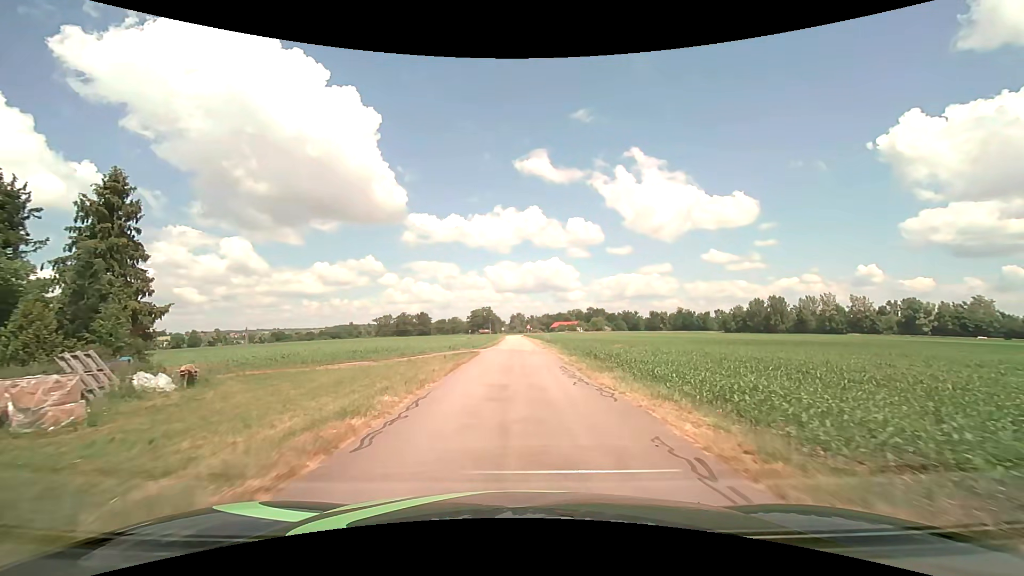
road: unclassified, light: Day
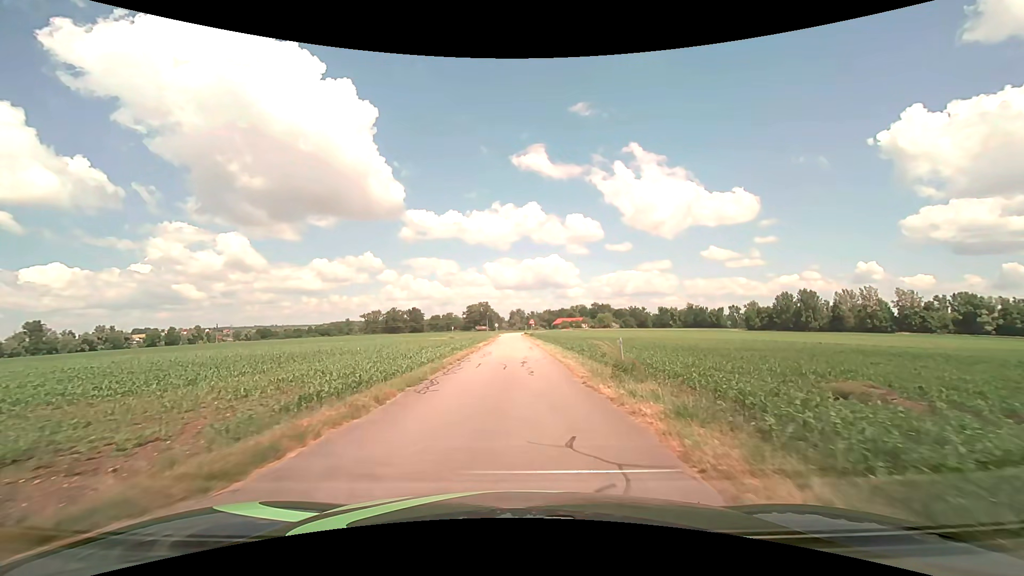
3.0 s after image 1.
(+0.3, +34.0) m; 0°
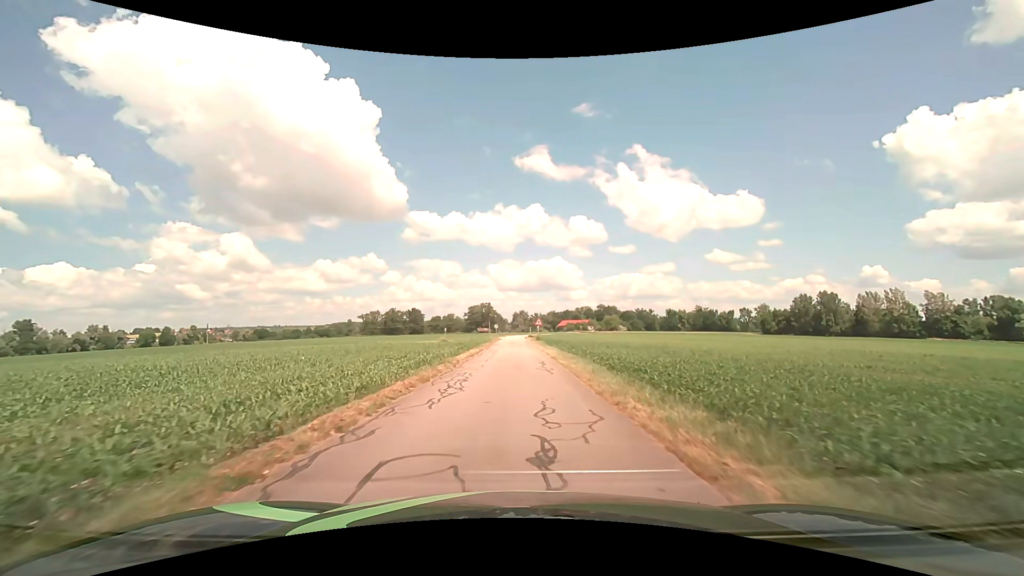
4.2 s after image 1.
(-0.1, +14.2) m; 0°
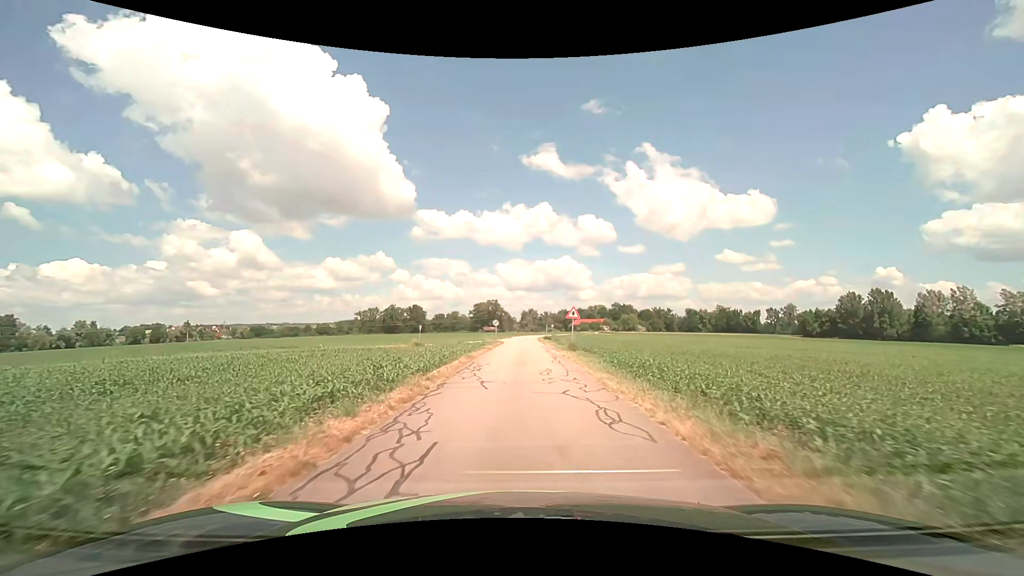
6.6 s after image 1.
(-0.4, +29.3) m; -1°
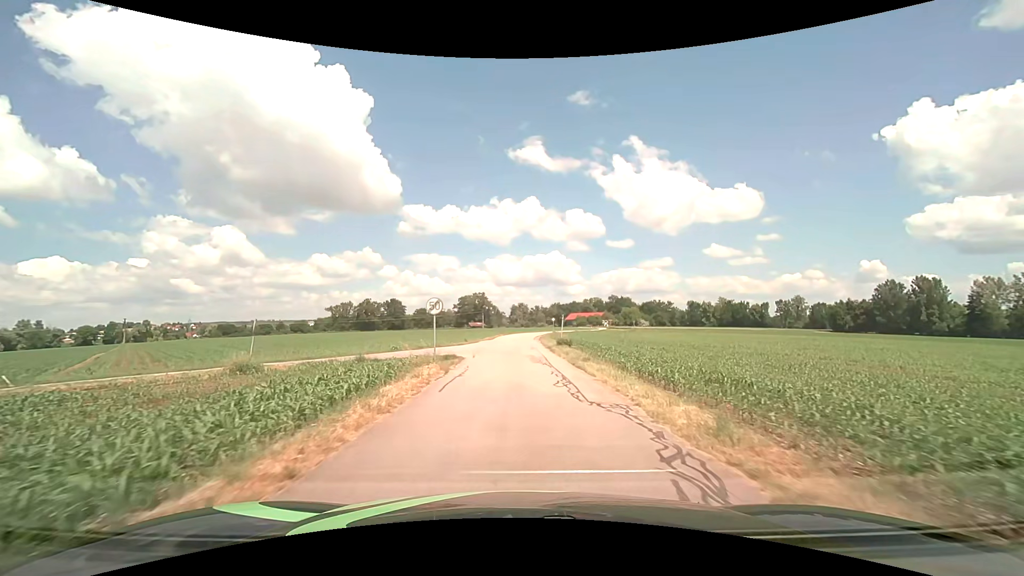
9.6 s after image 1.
(+0.2, +34.5) m; +1°
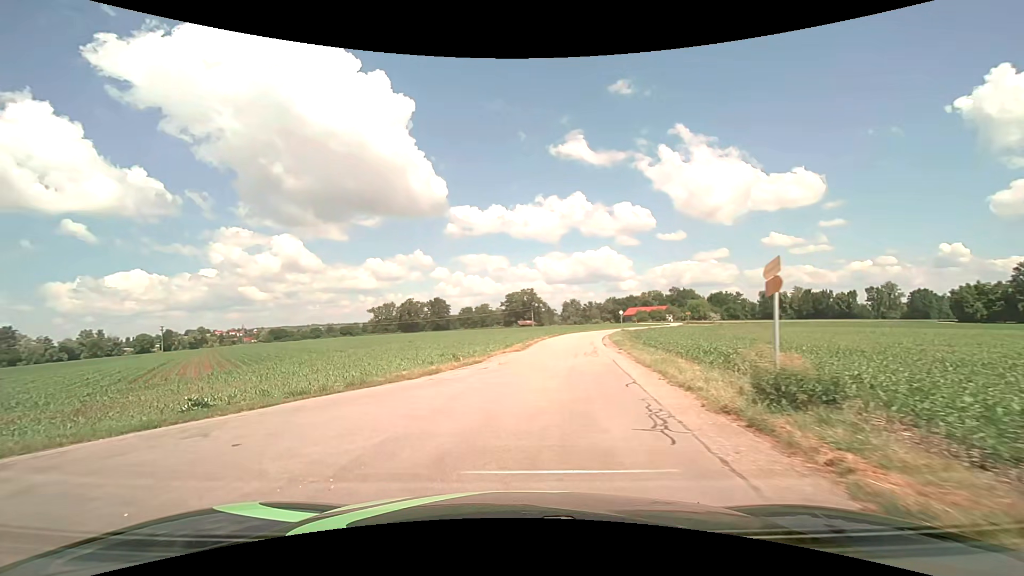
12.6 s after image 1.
(0.0, +24.4) m; -5°
